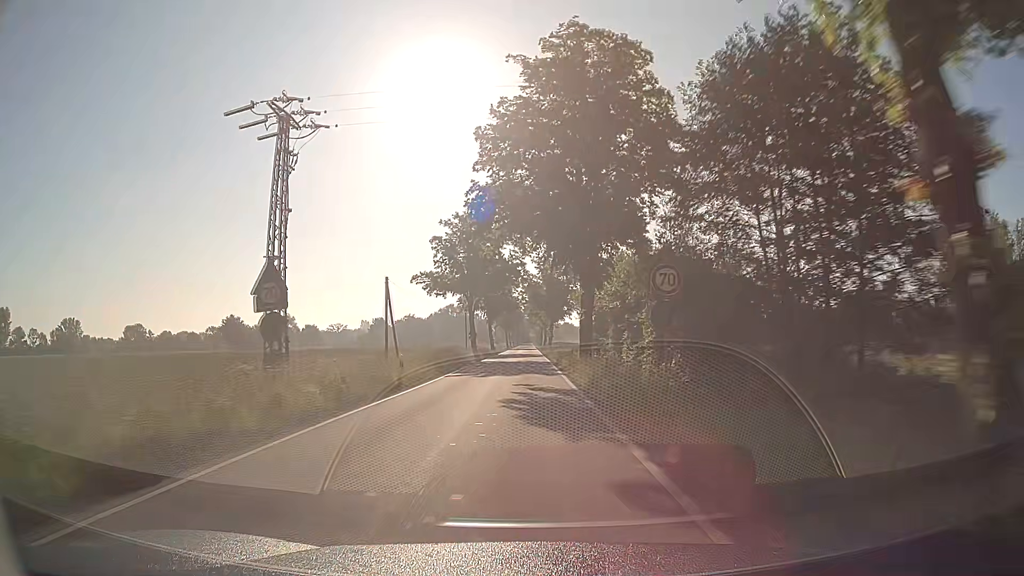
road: tertiary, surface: asphalt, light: Day
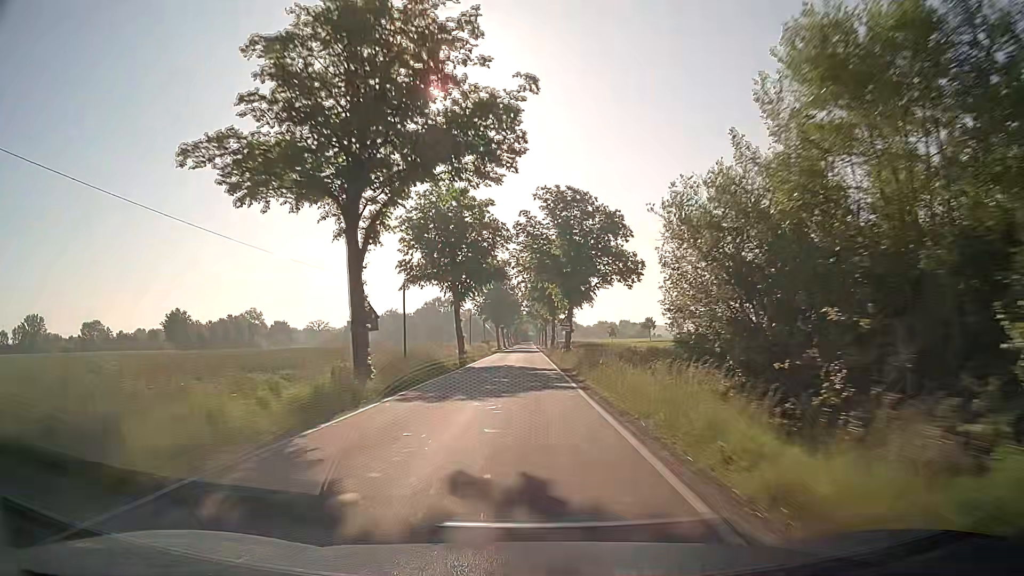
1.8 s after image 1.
(+0.1, +40.9) m; 0°
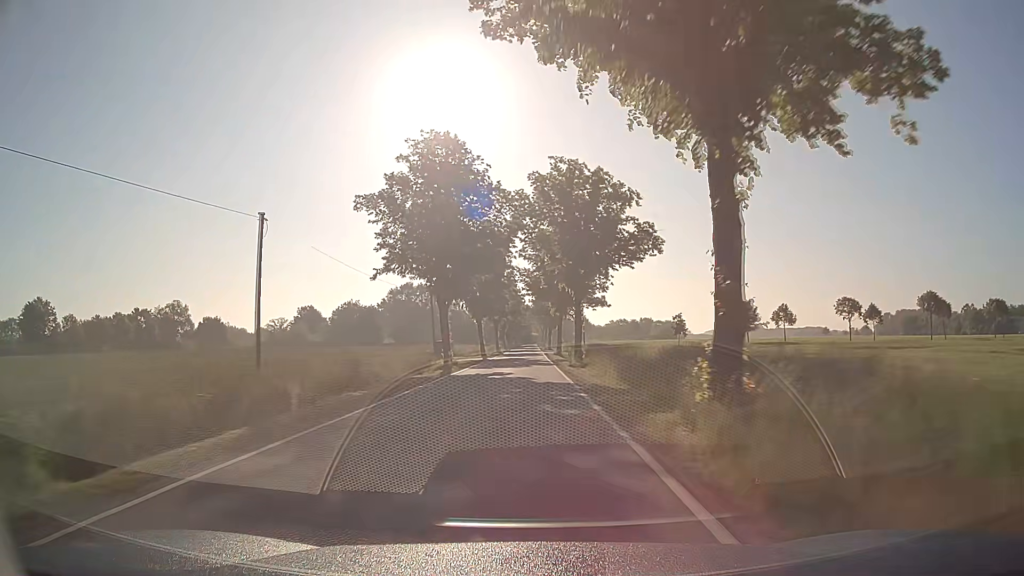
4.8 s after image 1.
(+0.5, +69.8) m; 0°
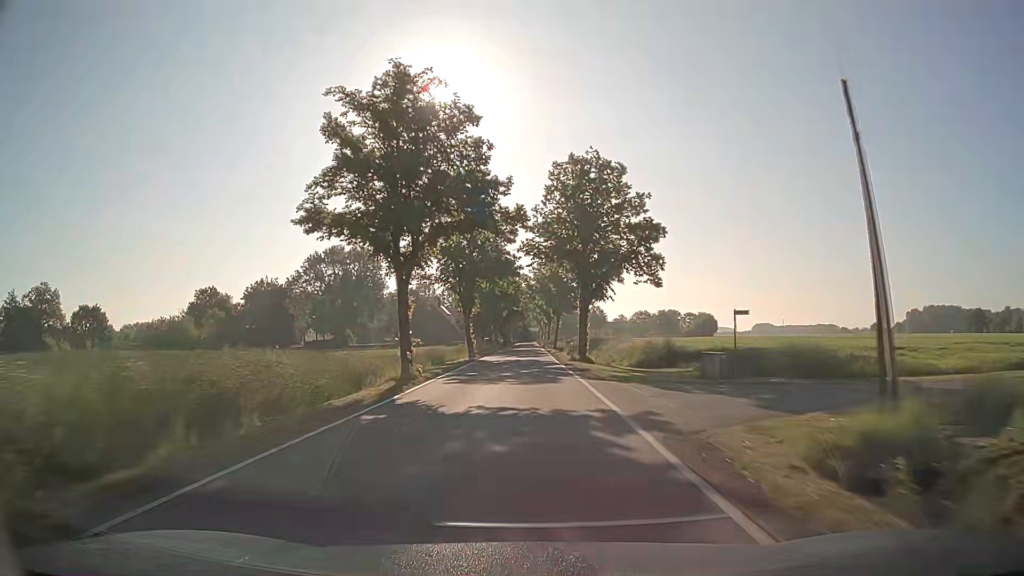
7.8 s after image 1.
(-0.1, +70.7) m; 0°
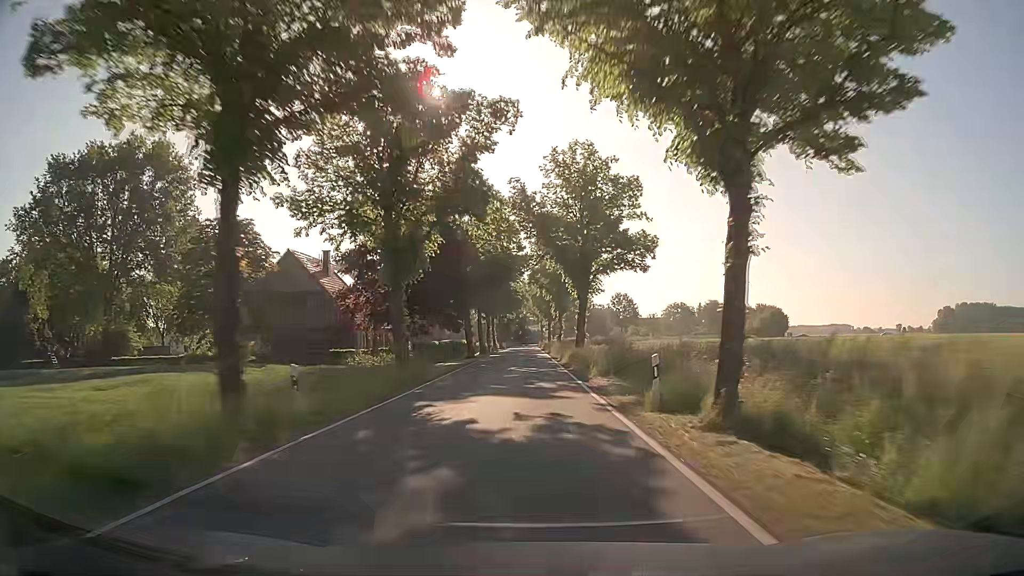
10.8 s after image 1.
(+0.2, +71.0) m; 0°
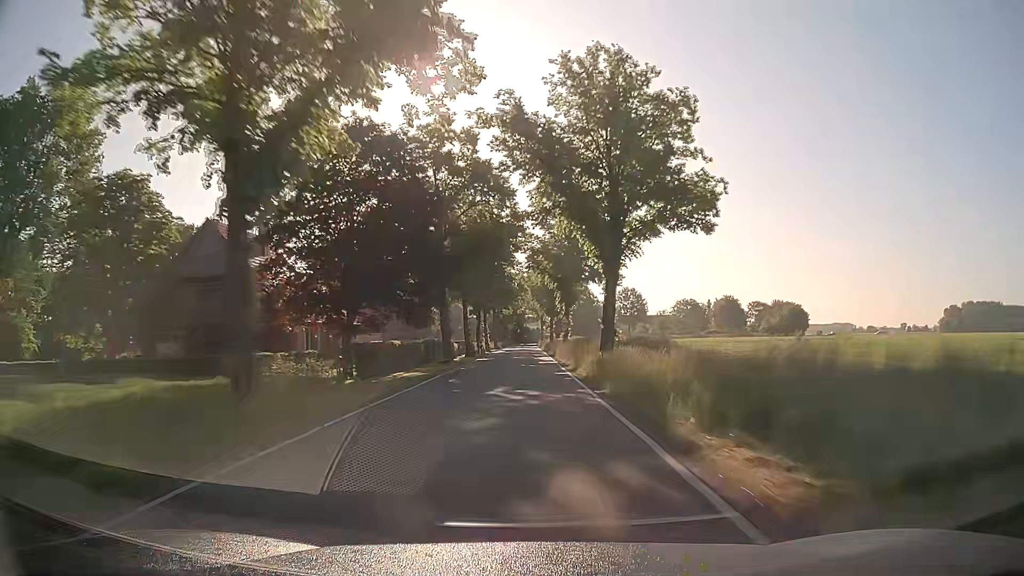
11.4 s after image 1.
(0.0, +14.2) m; 0°
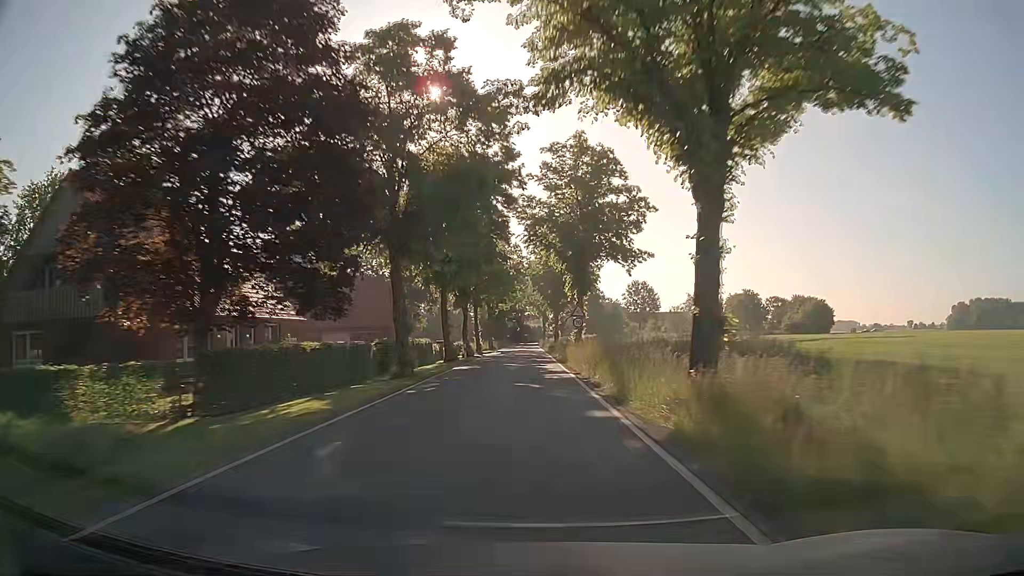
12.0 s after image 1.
(0.0, +14.0) m; 0°
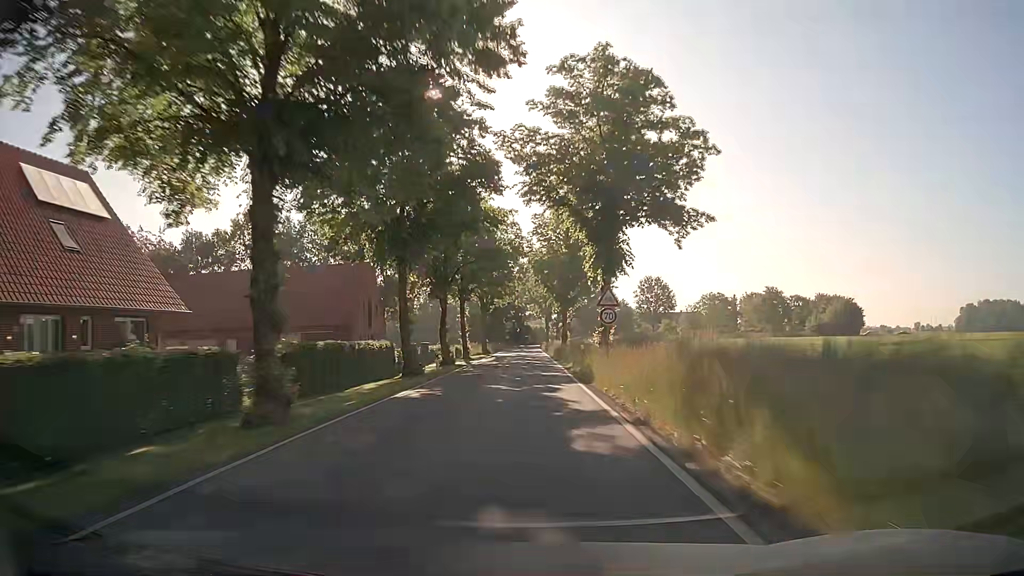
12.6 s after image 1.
(-0.1, +13.8) m; 0°
